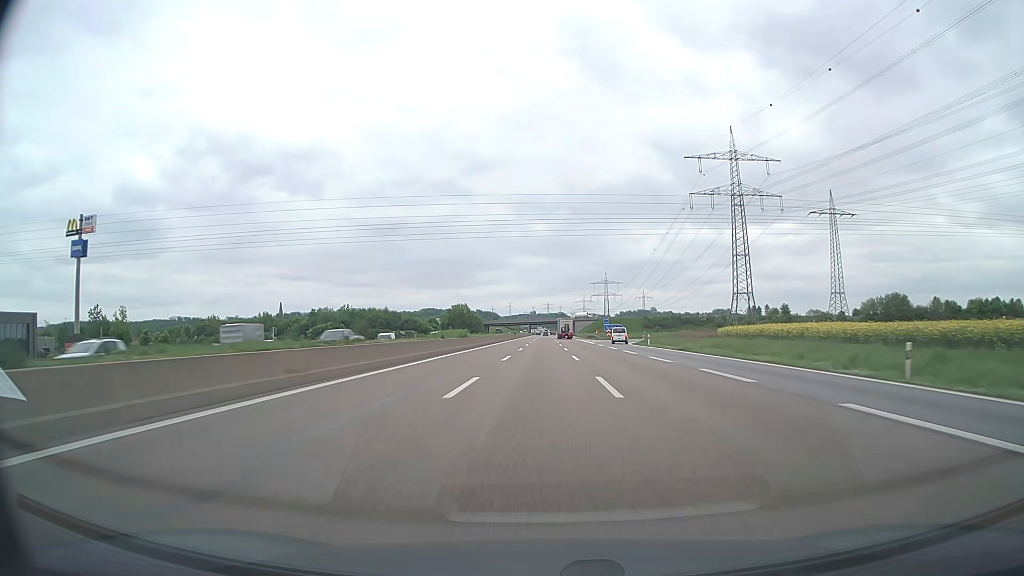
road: motorway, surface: asphalt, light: Day
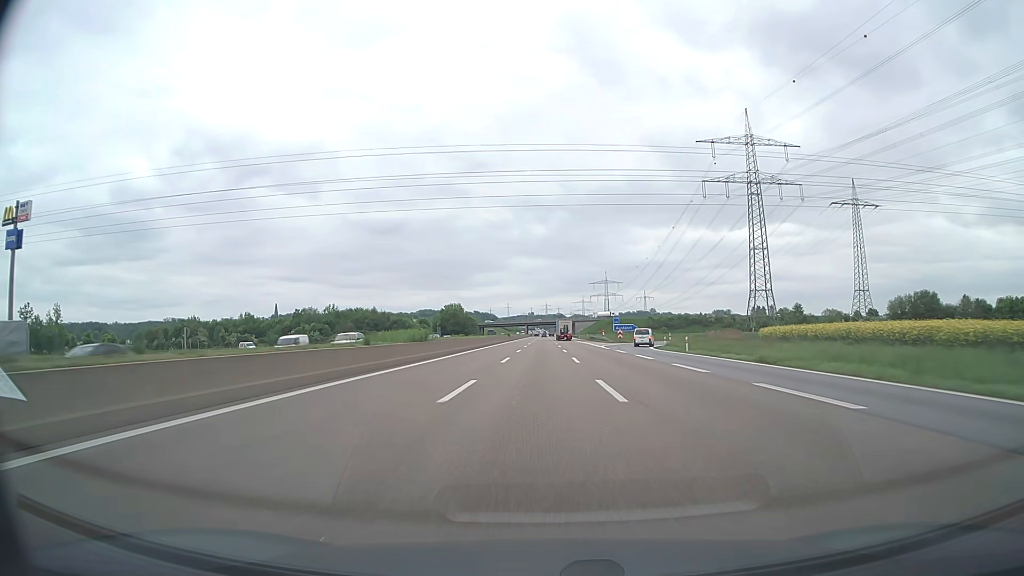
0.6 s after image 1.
(0.0, +18.7) m; 0°
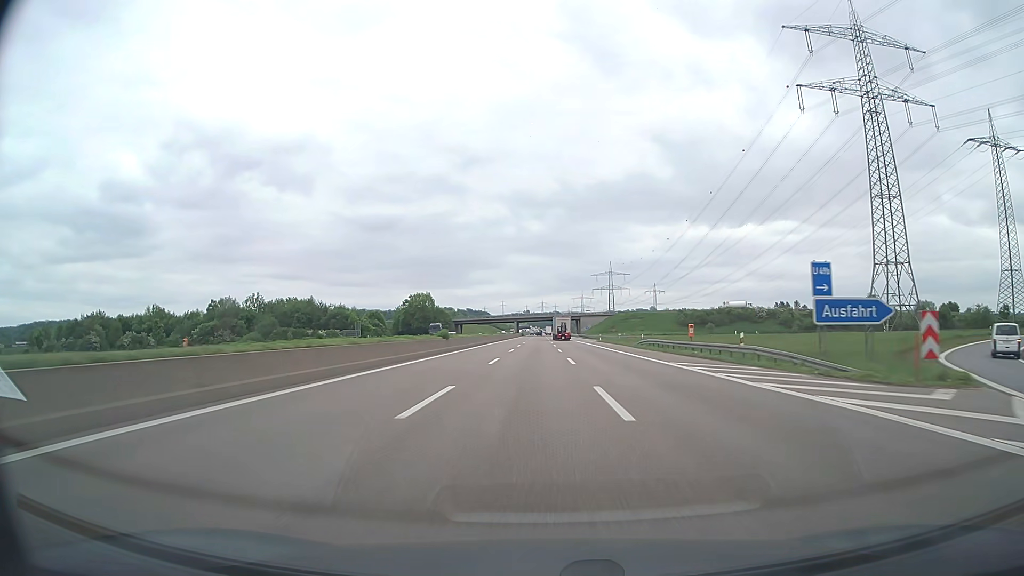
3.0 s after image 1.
(+0.3, +74.7) m; 0°
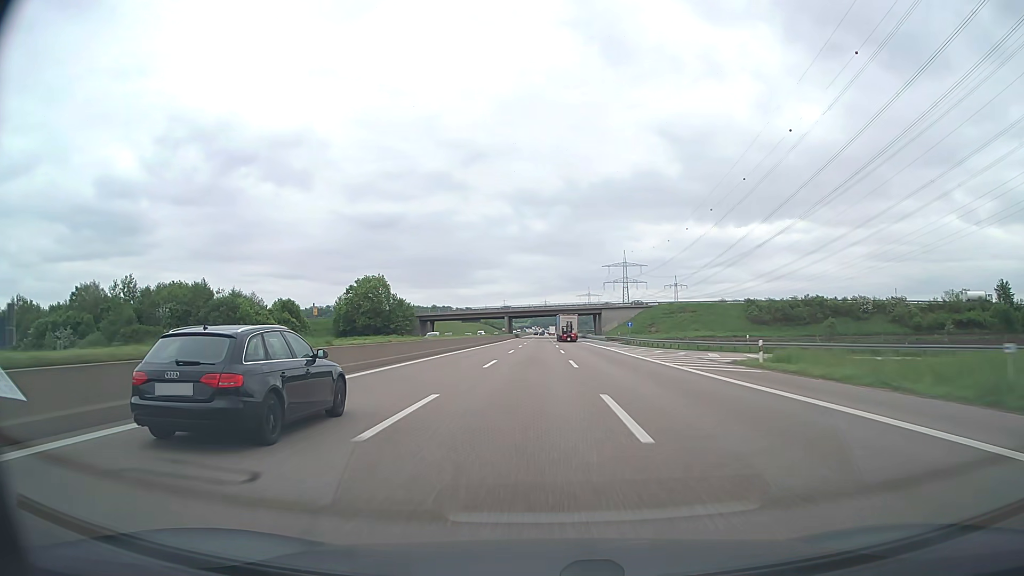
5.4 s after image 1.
(-0.1, +74.1) m; 0°
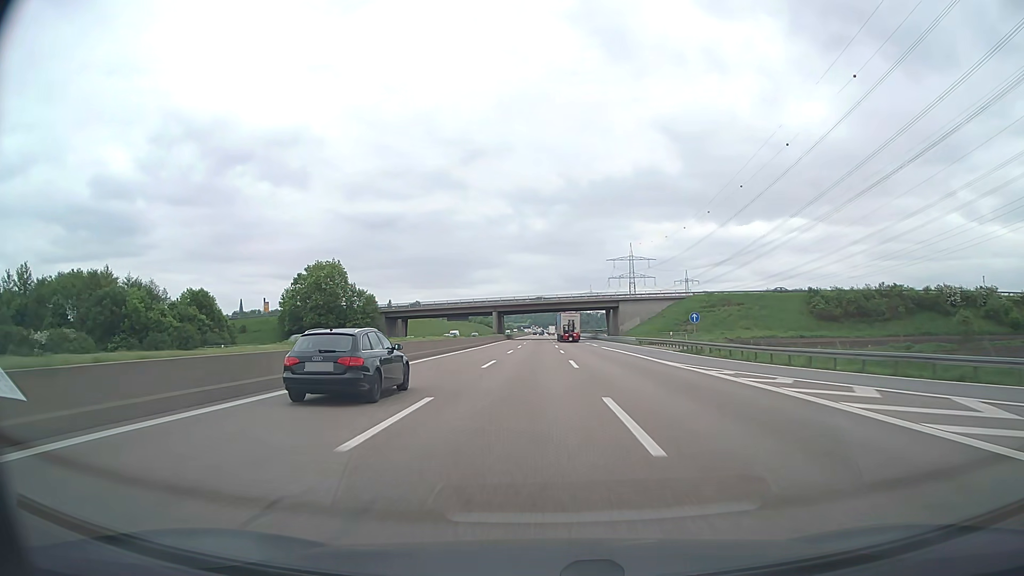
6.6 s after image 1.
(+0.1, +36.7) m; 0°
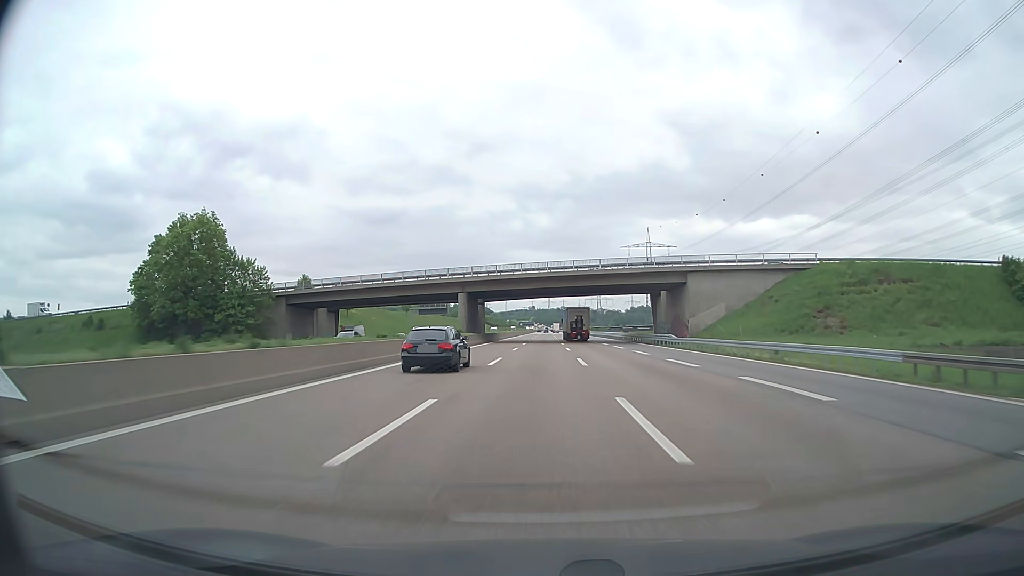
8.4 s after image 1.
(-0.2, +54.5) m; 0°
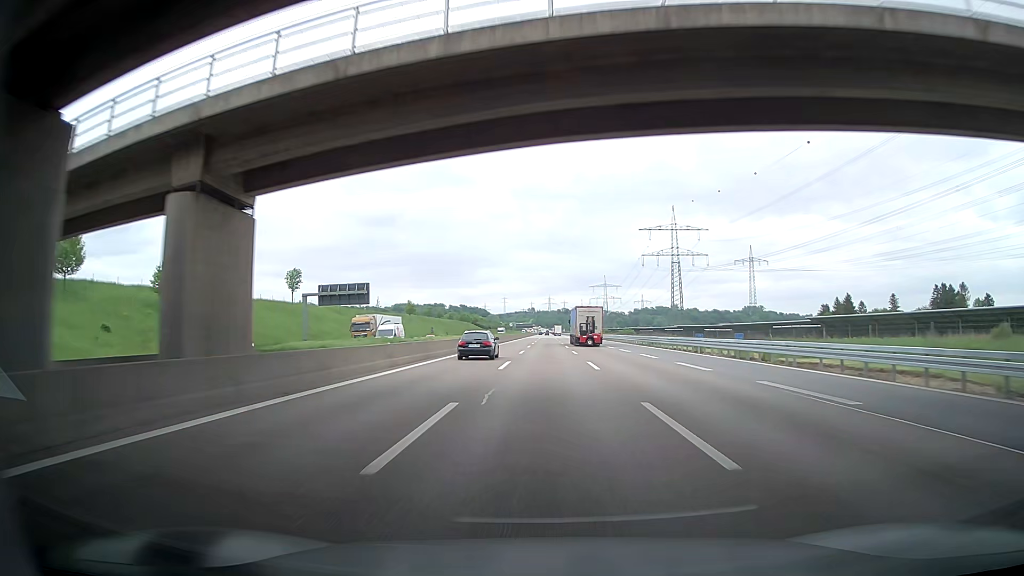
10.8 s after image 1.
(0.0, +72.3) m; 0°
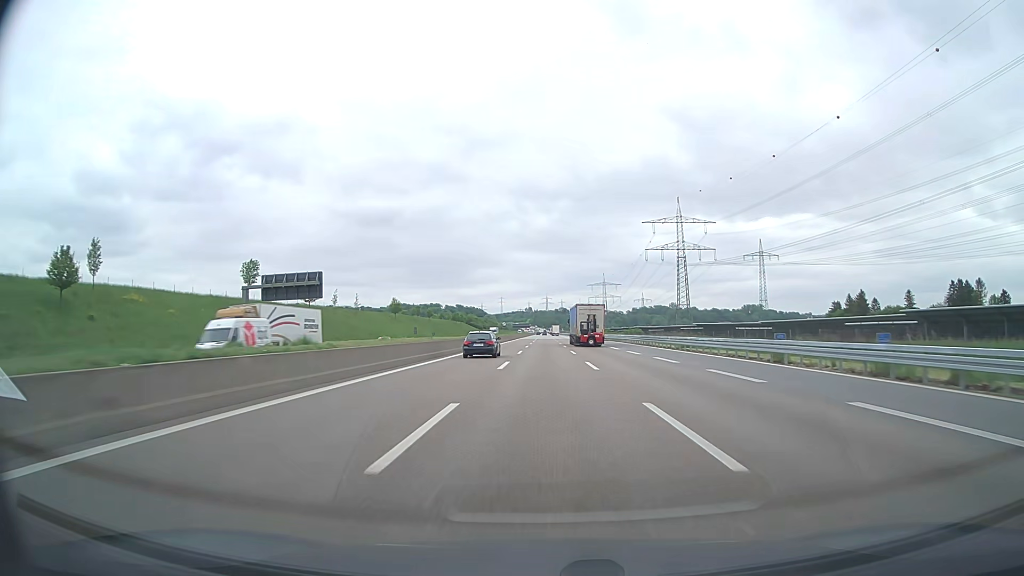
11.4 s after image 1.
(0.0, +18.1) m; +1°
(0, +10) (0, +20) (0, +30) (0, +40) (0, +50) (0, +60) (0, +70) (+1, +80) (+1, +90) (+1, +100) m
